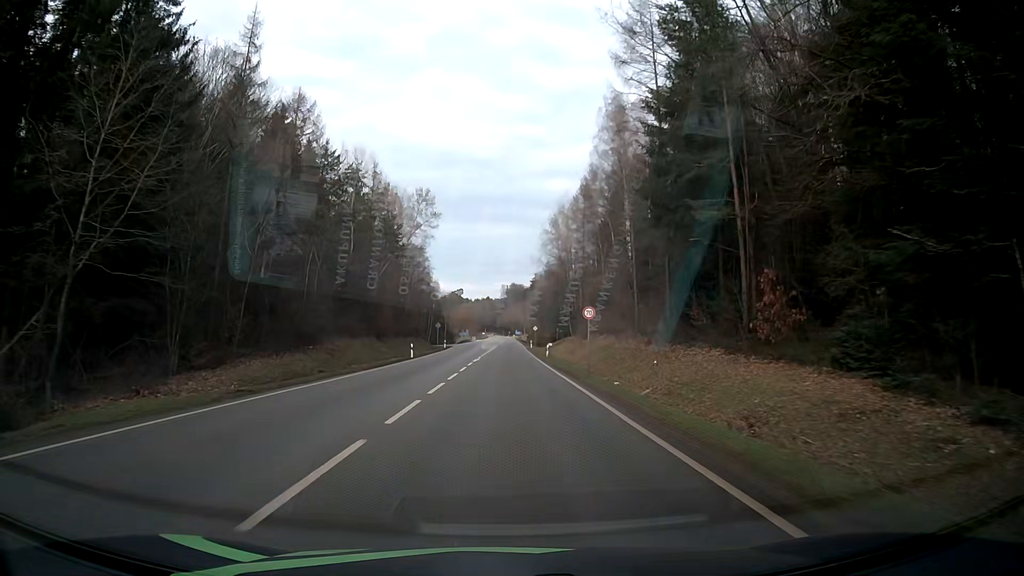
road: secondary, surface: asphalt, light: Day
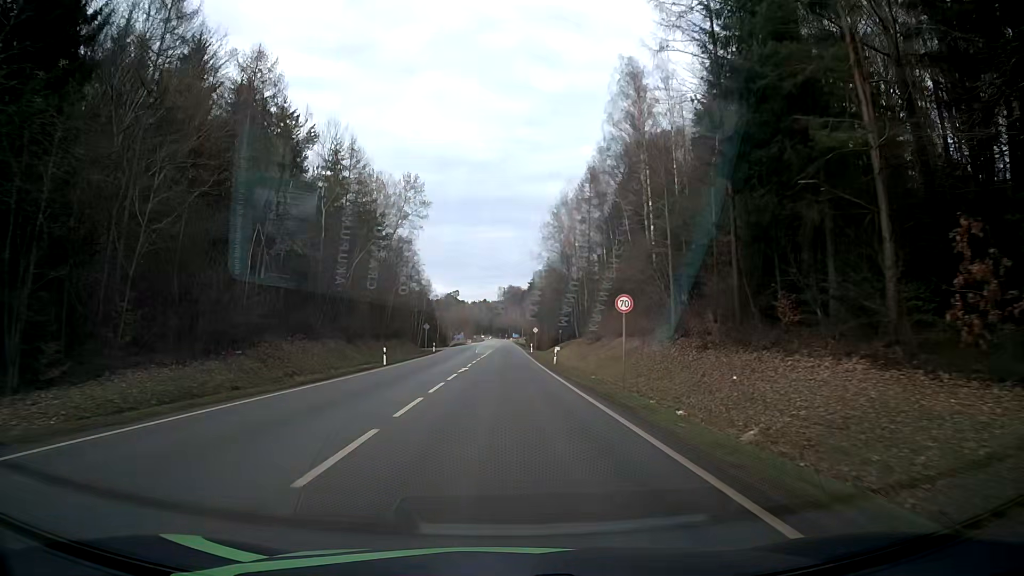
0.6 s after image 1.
(0.0, +10.5) m; 0°
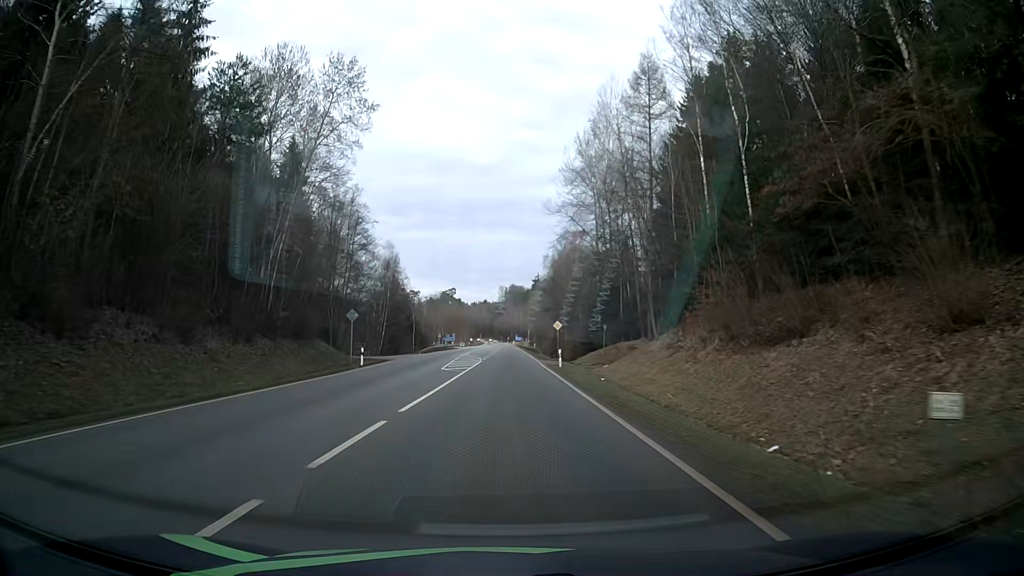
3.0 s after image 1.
(+0.1, +40.9) m; -1°
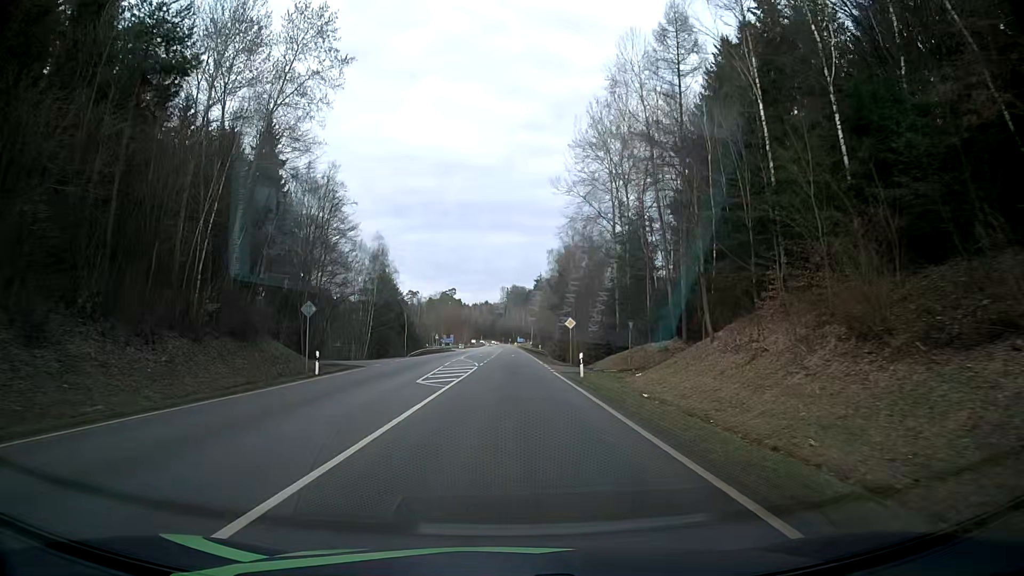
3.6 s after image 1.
(0.0, +10.1) m; 0°
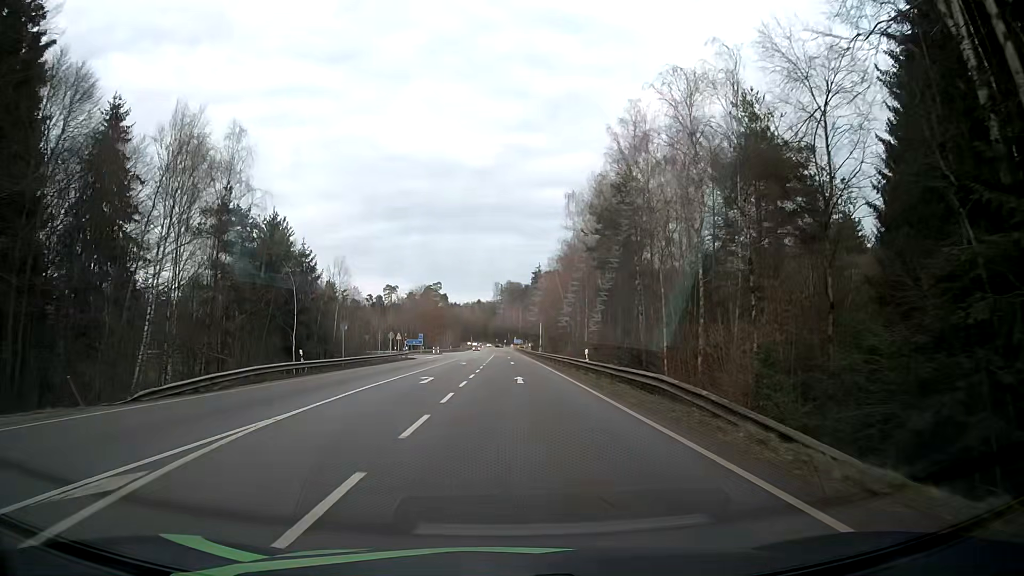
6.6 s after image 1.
(+0.5, +49.9) m; +1°
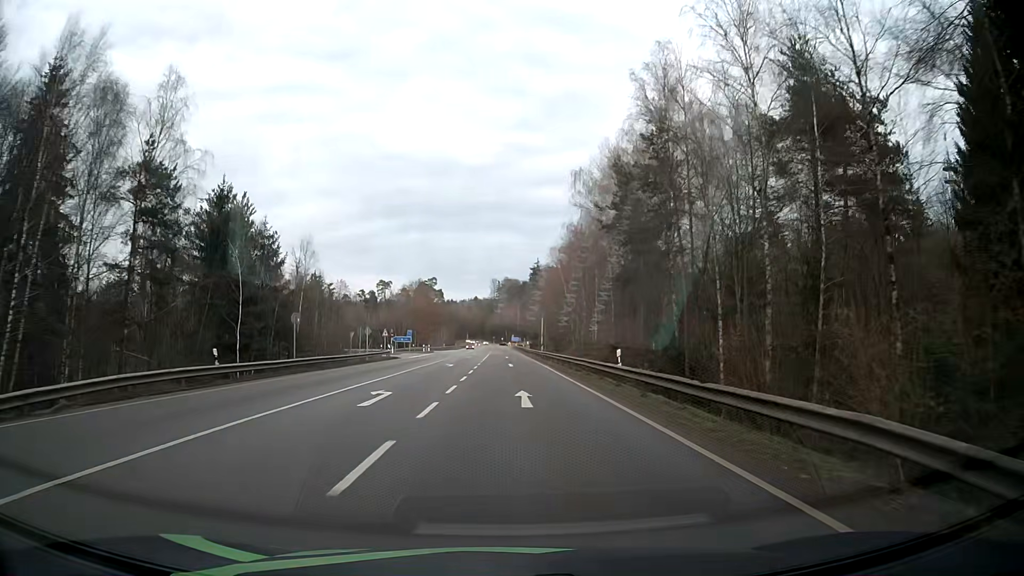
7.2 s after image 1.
(+0.1, +9.8) m; 0°
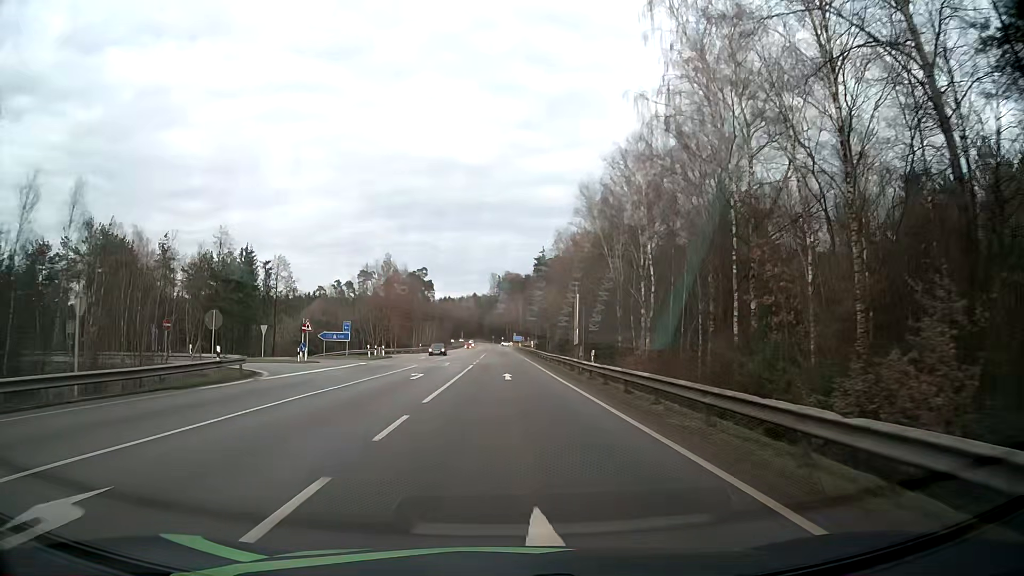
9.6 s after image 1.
(+0.3, +38.9) m; 0°
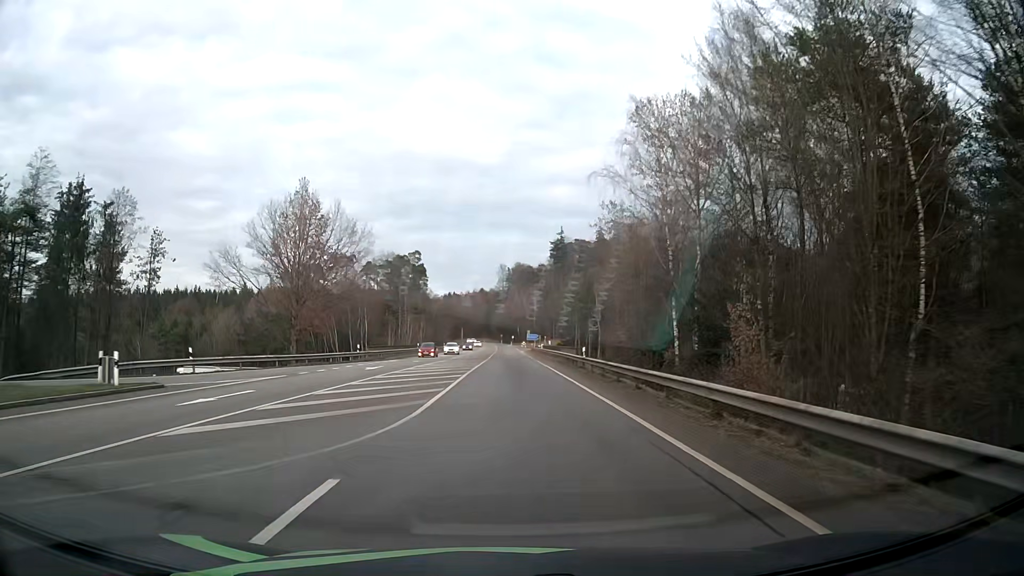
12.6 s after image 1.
(-0.4, +47.2) m; -1°
(0, +10) (0, +20) (0, +30) (0, +40) (0, +50) (0, +60) (0, +70) (0, +80) (0, +90) (0, +100) m
